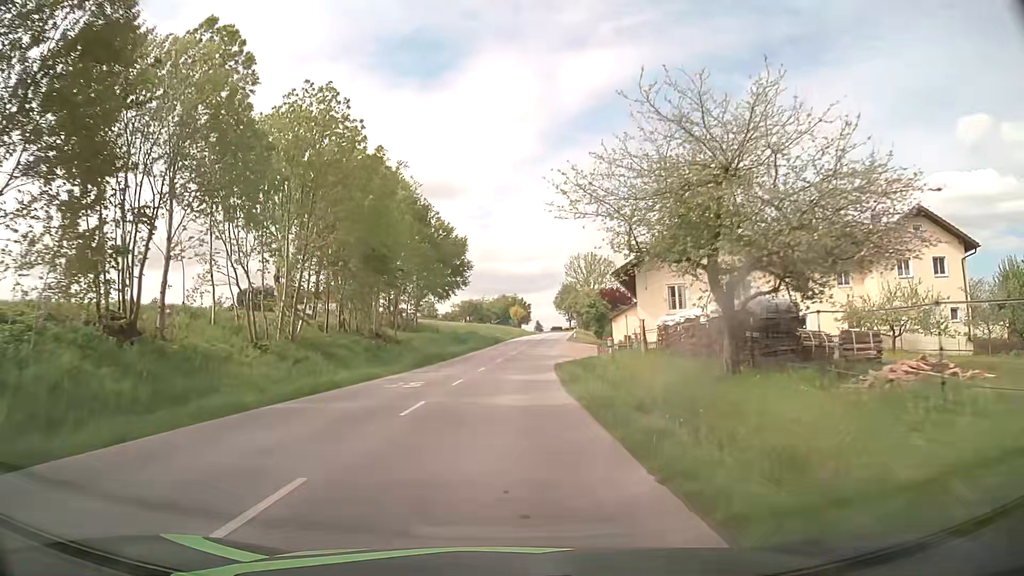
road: tertiary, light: Day
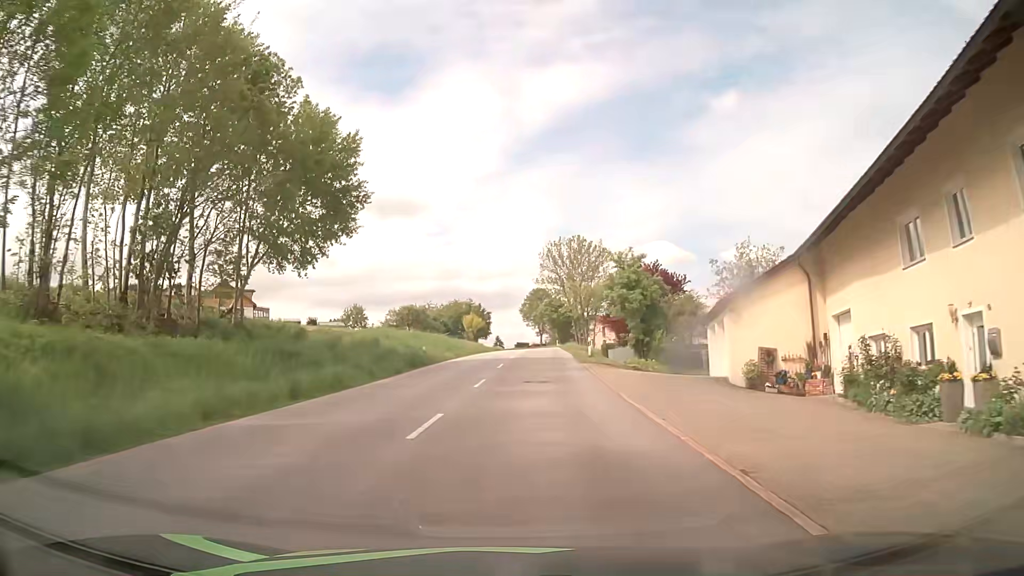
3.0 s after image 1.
(+1.2, +40.0) m; +4°
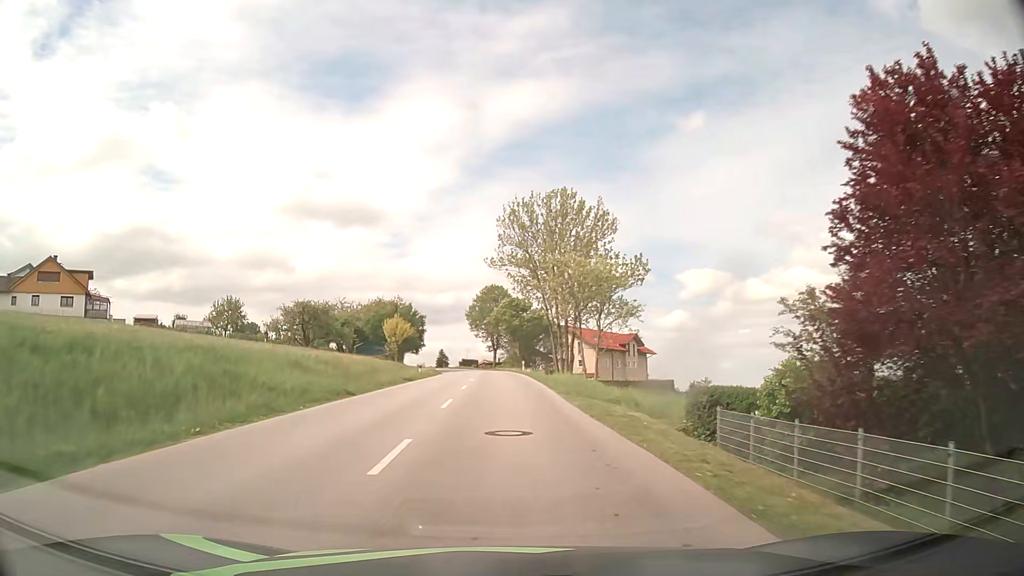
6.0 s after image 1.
(+1.7, +38.5) m; +5°
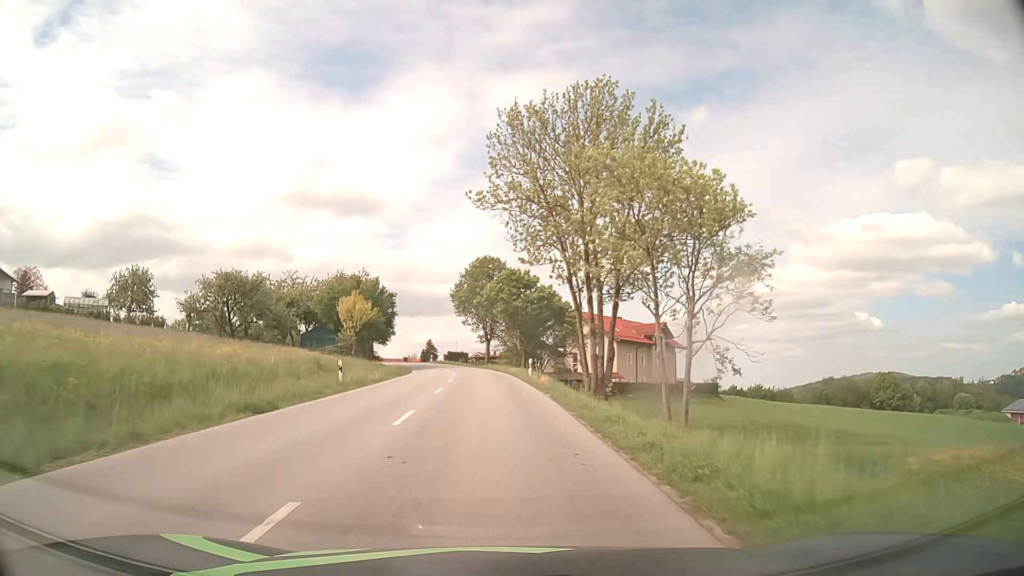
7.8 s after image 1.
(0.0, +22.9) m; 0°
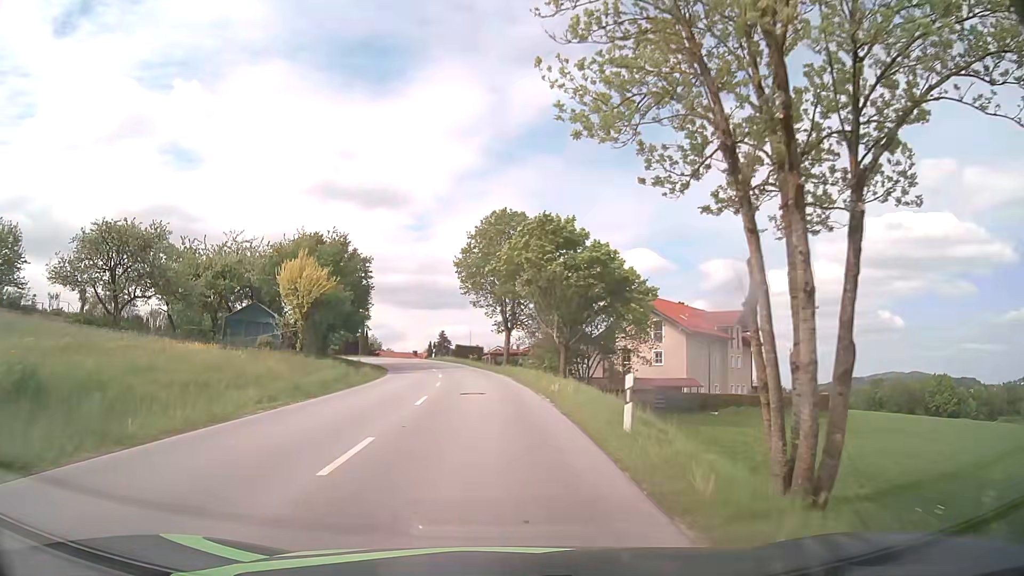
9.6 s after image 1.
(-0.3, +23.2) m; -1°
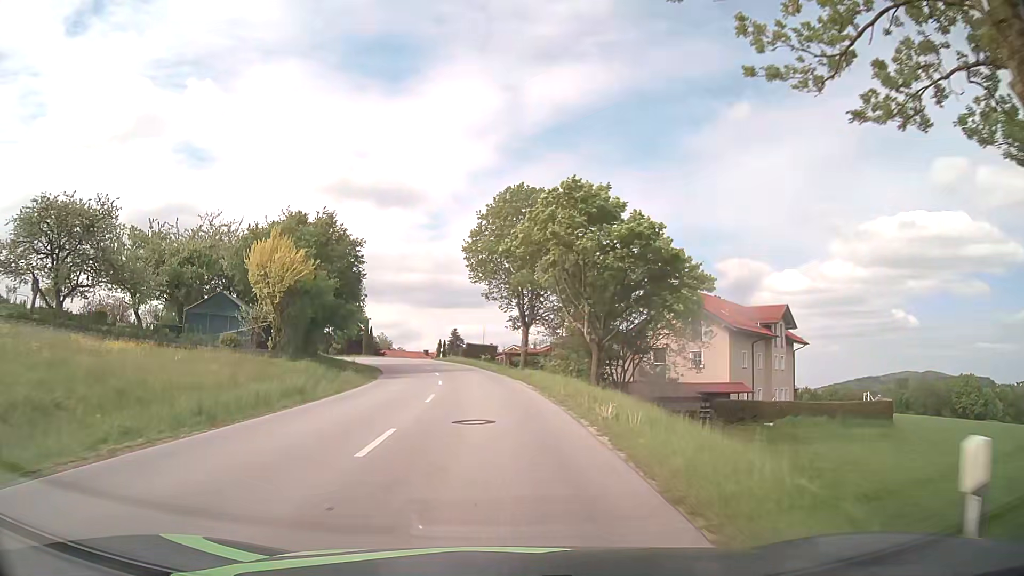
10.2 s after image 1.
(-0.2, +7.9) m; -2°
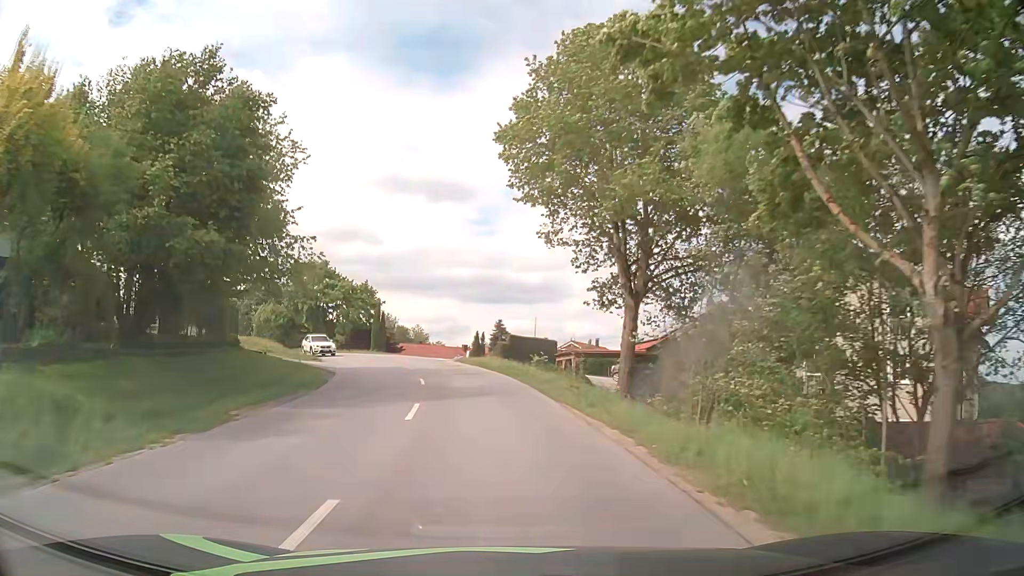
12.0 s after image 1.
(-0.9, +23.8) m; -4°
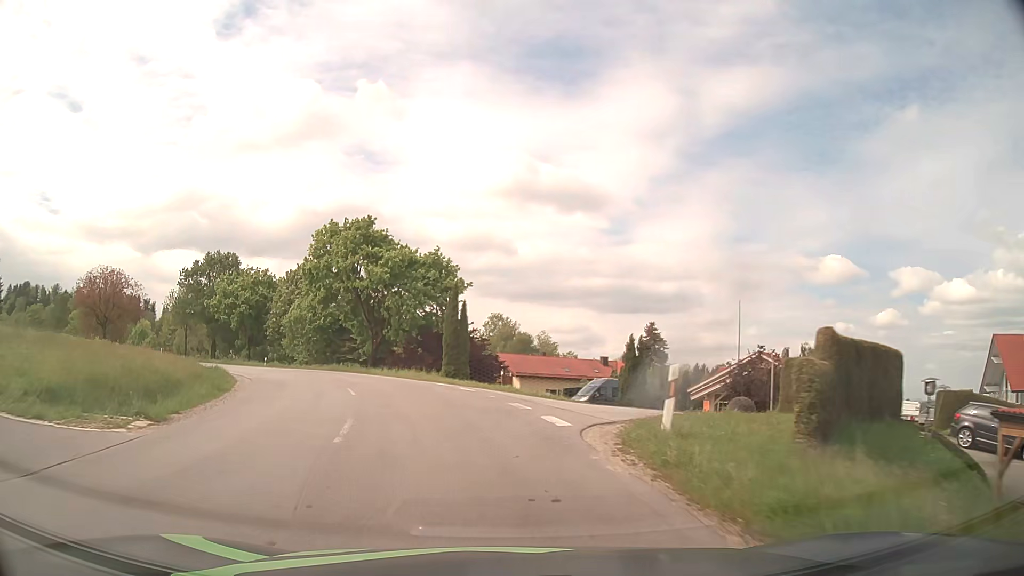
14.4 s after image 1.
(-2.3, +29.9) m; -11°
(-1, +10) (-3, +20) (-6, +29) (-11, +38) (-16, +46) (-22, +55) (-28, +63) (-34, +71) (-40, +78) (-47, +86) m
